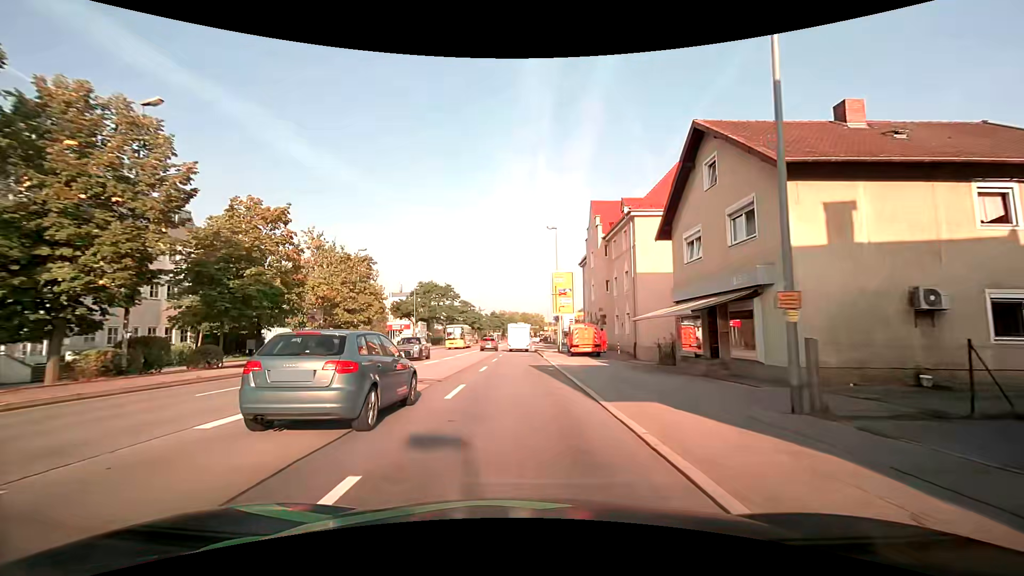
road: primary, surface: asphalt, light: Day
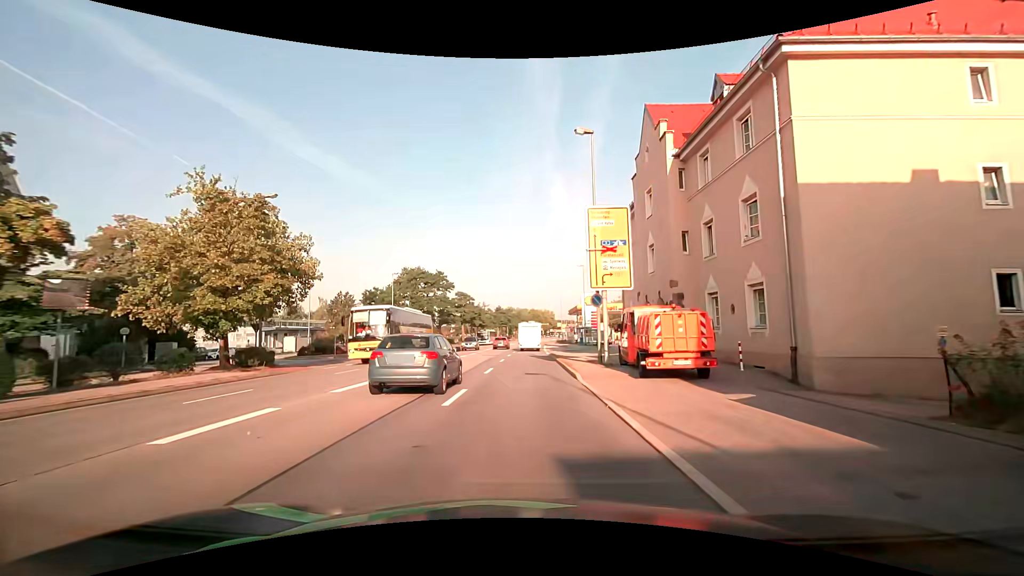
(0.0, +18.7) m; 0°
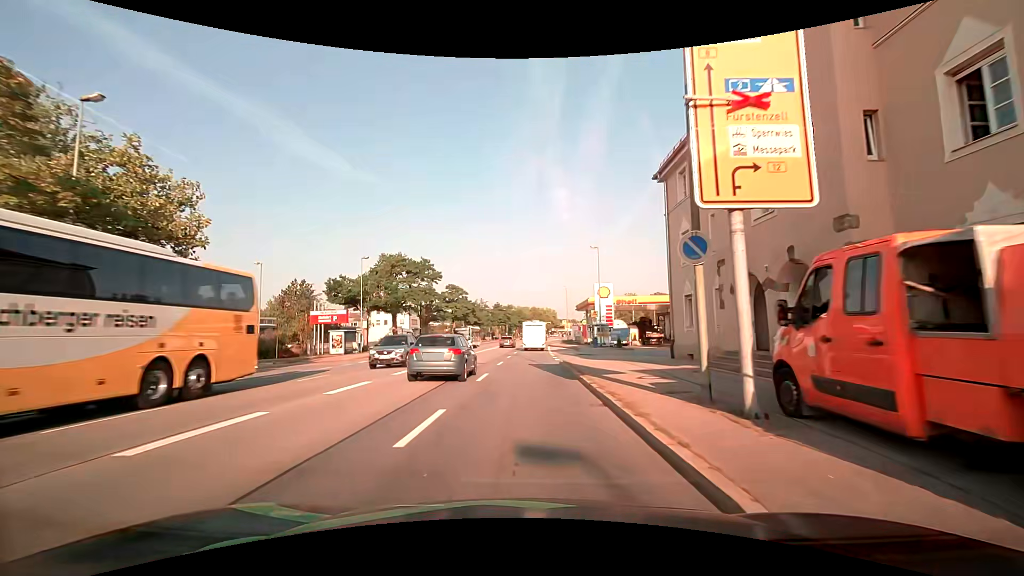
(0.0, +12.4) m; -1°
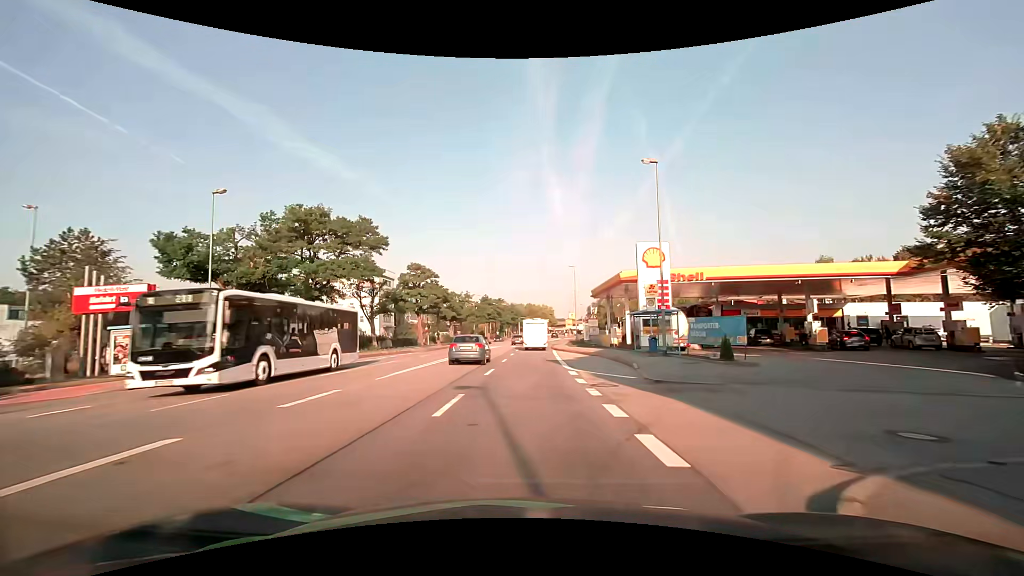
(+0.6, +24.1) m; +1°
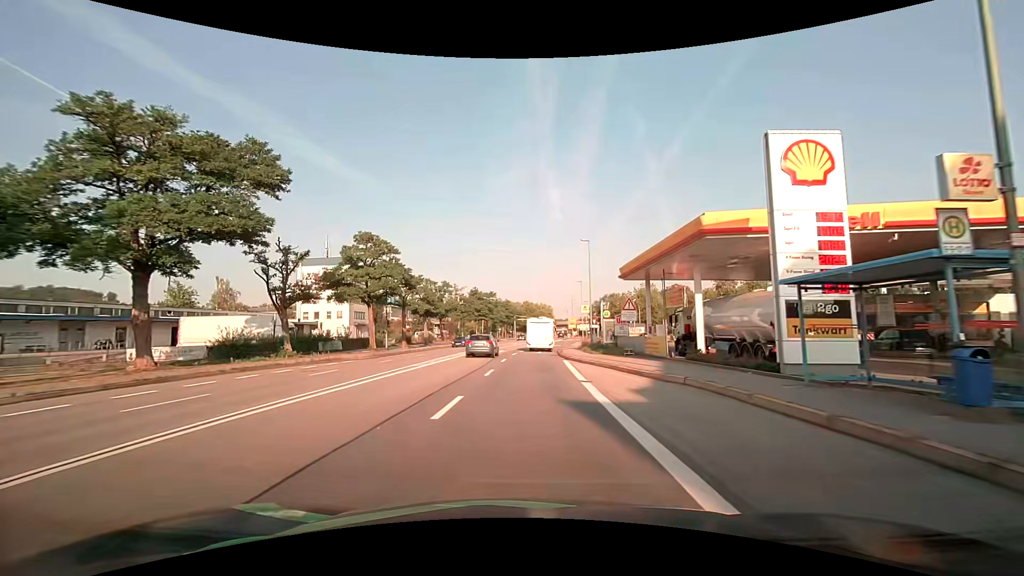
(+0.2, +18.0) m; +1°
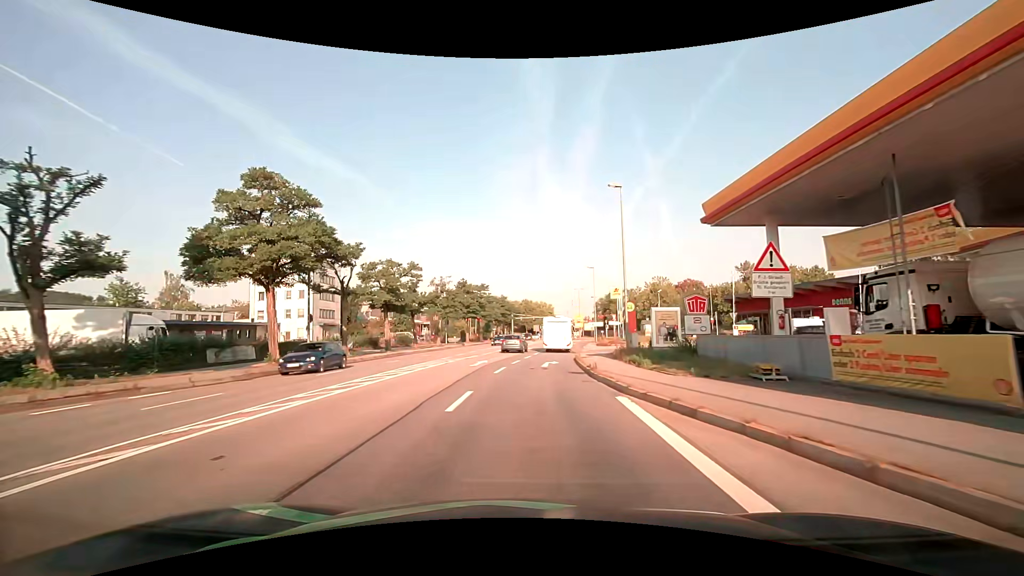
(0.0, +16.9) m; 0°
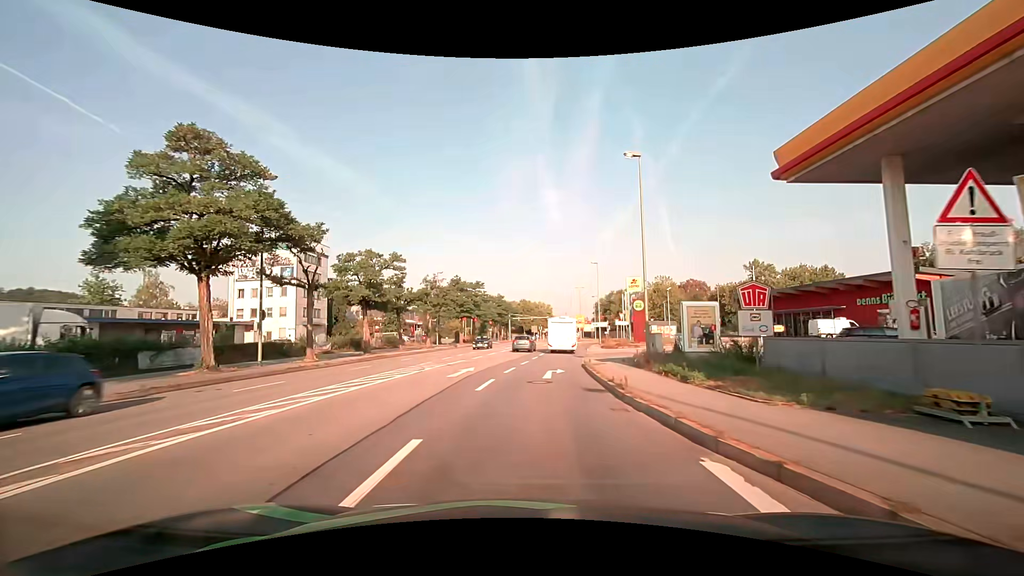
(0.0, +5.4) m; -1°
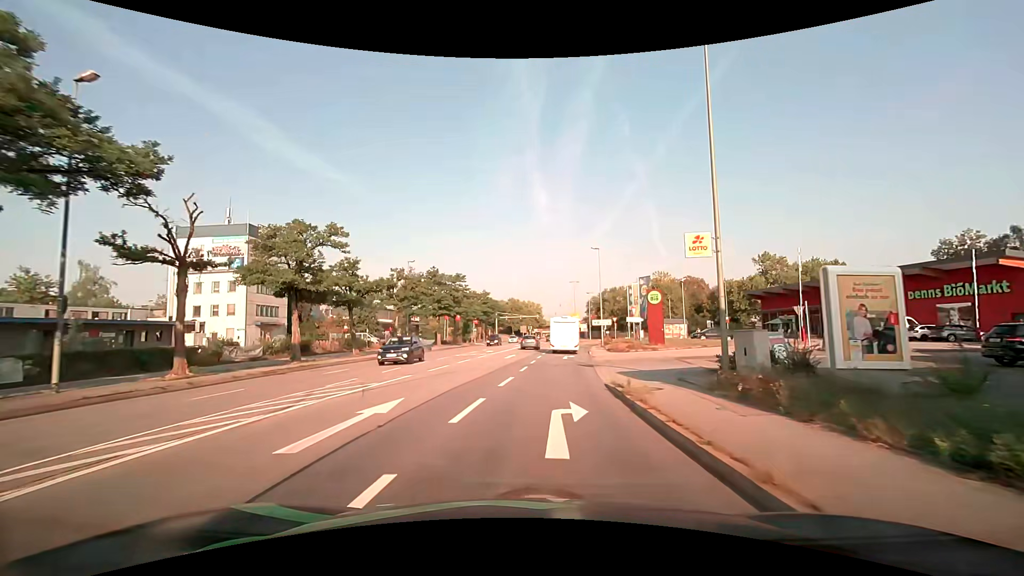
(+0.3, +10.4) m; +3°
(0, +10) (+1, +20) (+2, +30) (+2, +40) (+3, +50) (+5, +60) (+6, +70) (+10, +79) (+15, +87) (+22, +94) m
